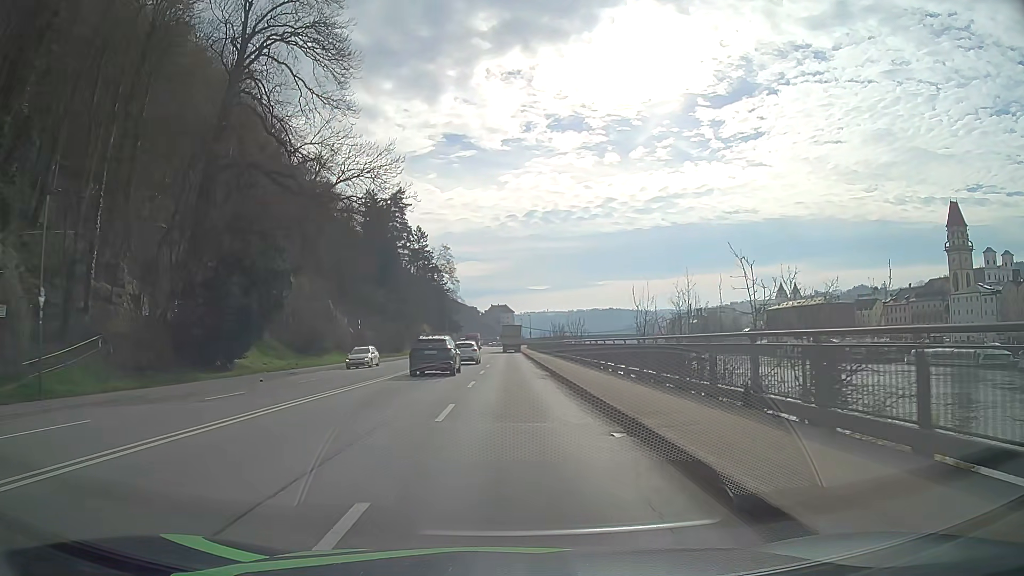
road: primary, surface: asphalt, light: Day
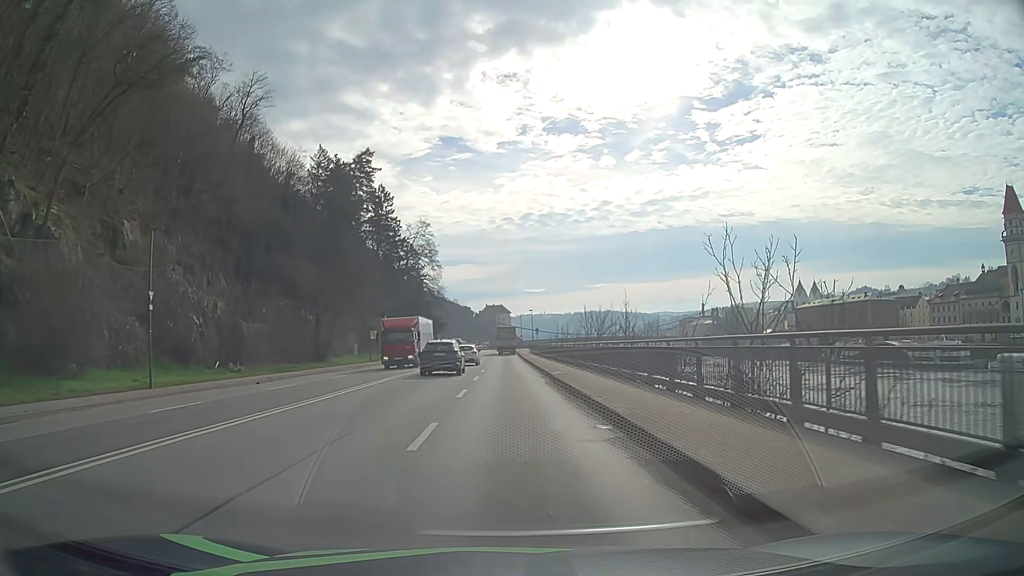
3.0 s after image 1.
(0.0, +38.9) m; +1°
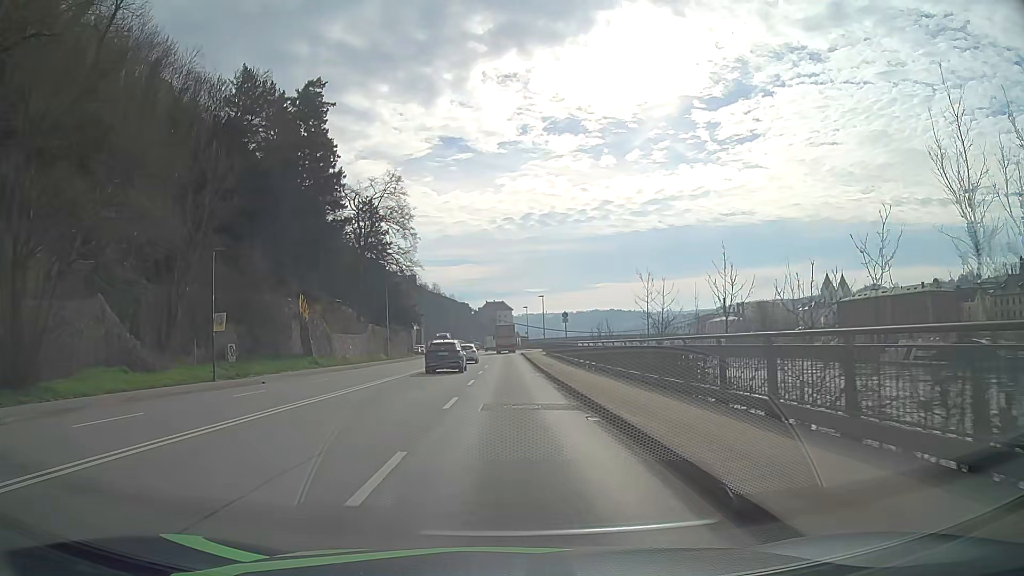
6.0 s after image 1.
(-0.2, +39.5) m; 0°
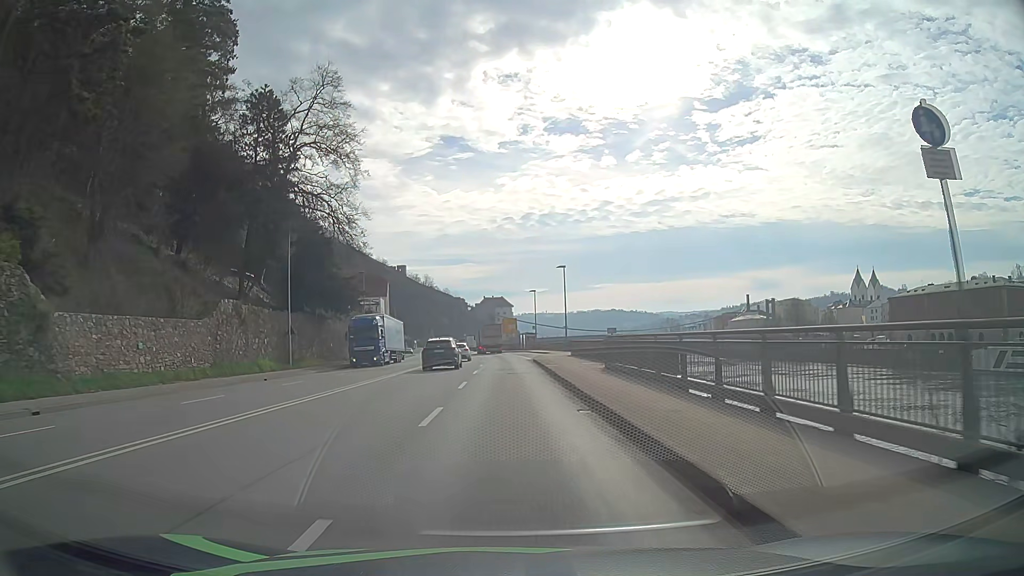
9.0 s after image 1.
(+0.1, +39.7) m; 0°
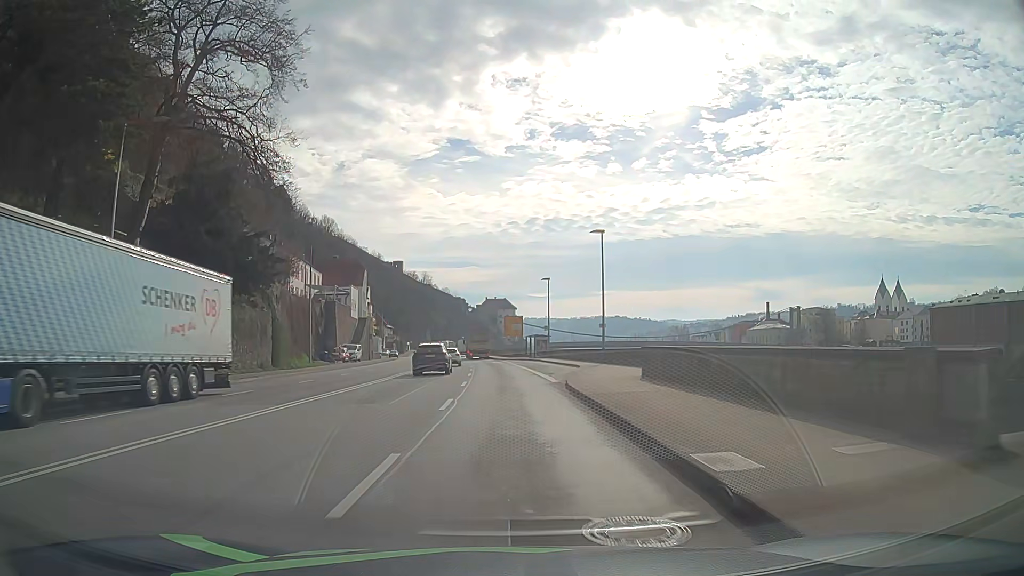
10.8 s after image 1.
(0.0, +23.7) m; 0°
(0, +10) (0, +20) (0, +30) (-1, +40) (-1, +50) (-2, +60) (-2, +70) (-3, +80) (-4, +90) (-5, +100) m
